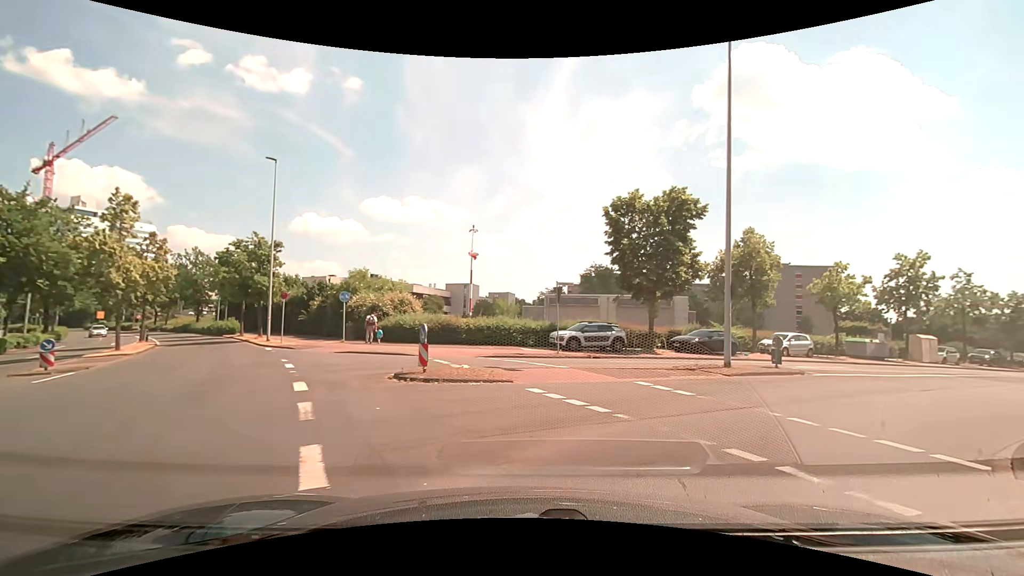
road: tertiary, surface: asphalt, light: Day
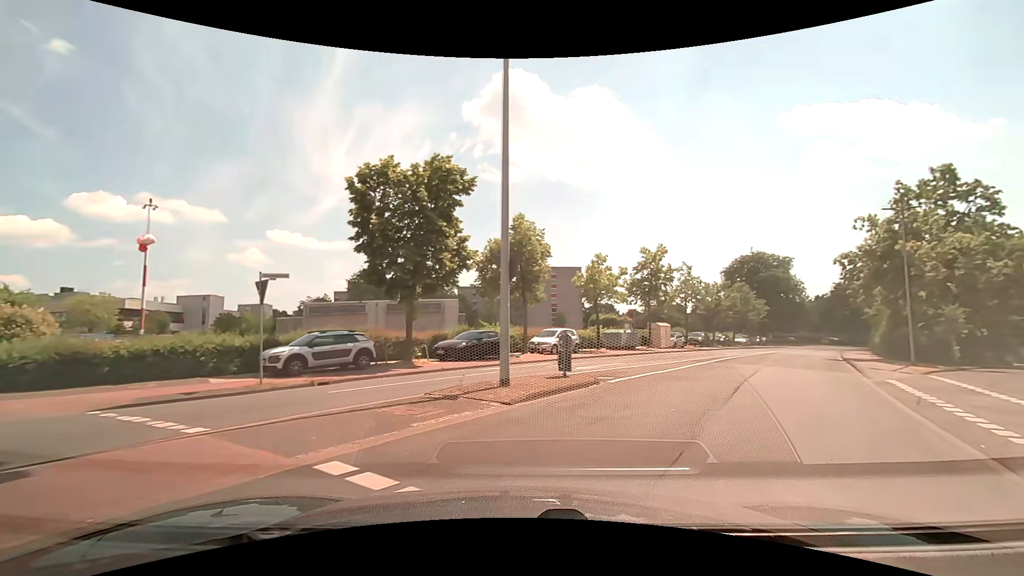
(+1.6, +6.7) m; +27°
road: residential
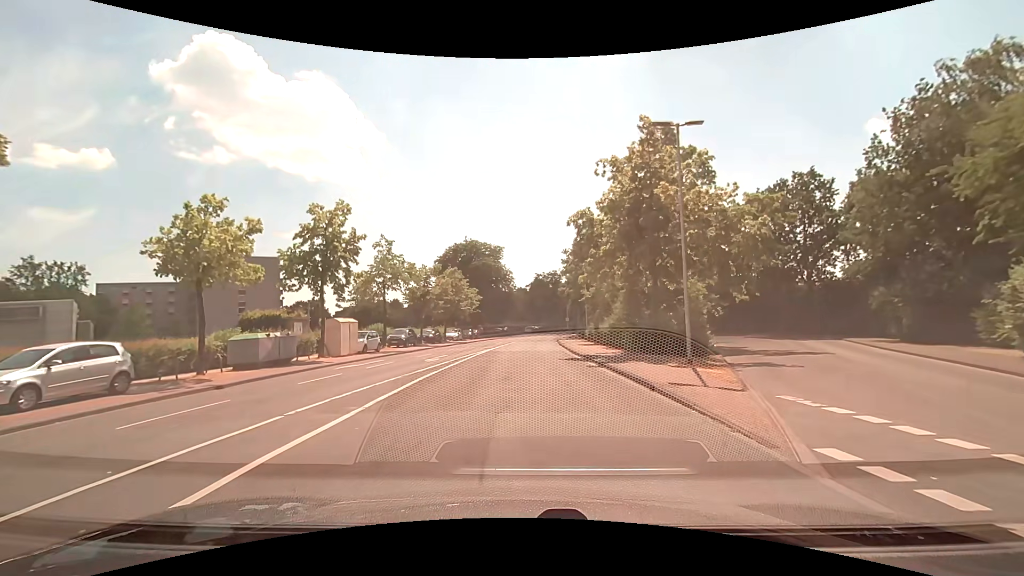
(+4.9, +14.4) m; +30°
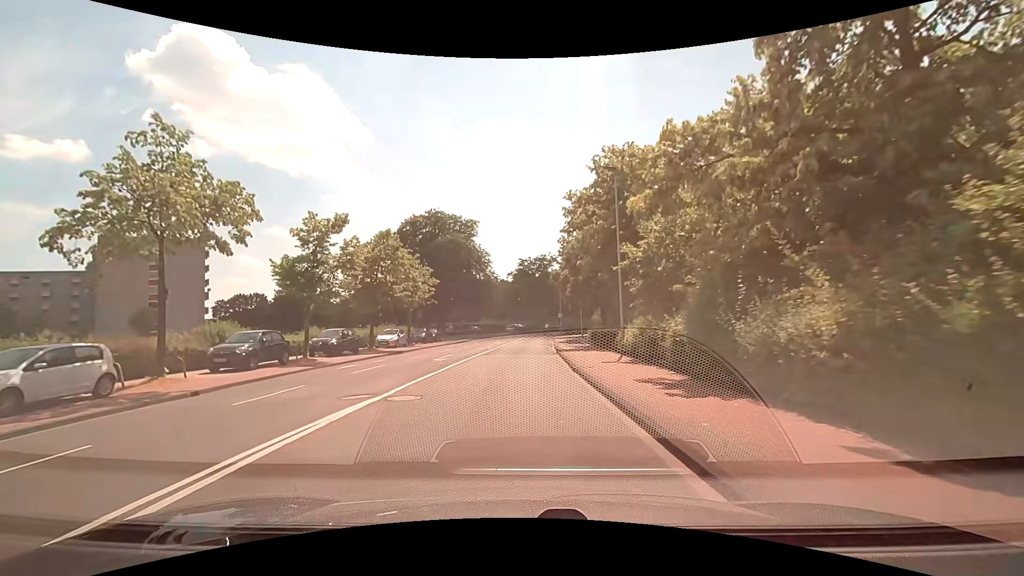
(+0.6, +21.6) m; +2°
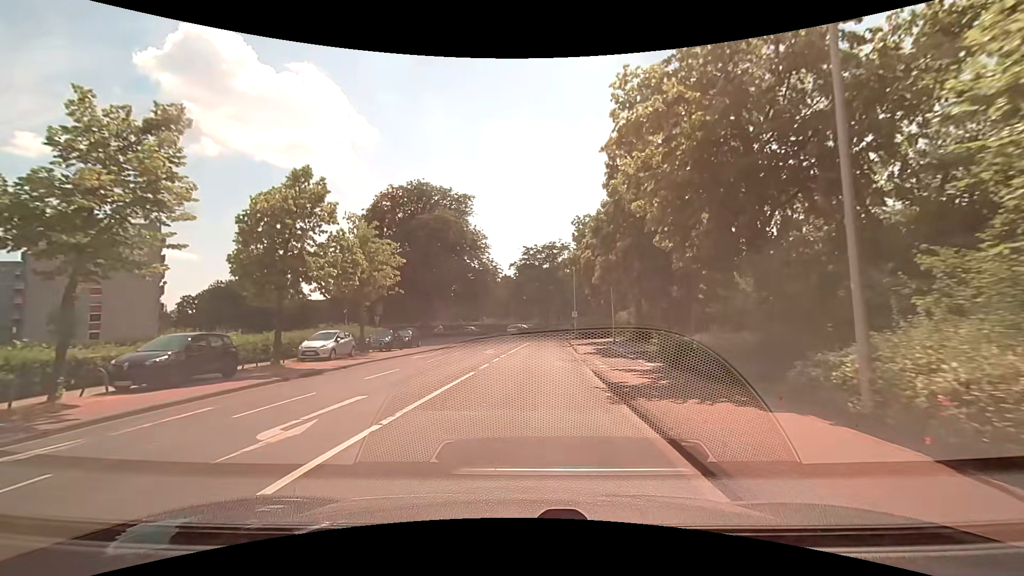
(-0.1, +13.9) m; -1°
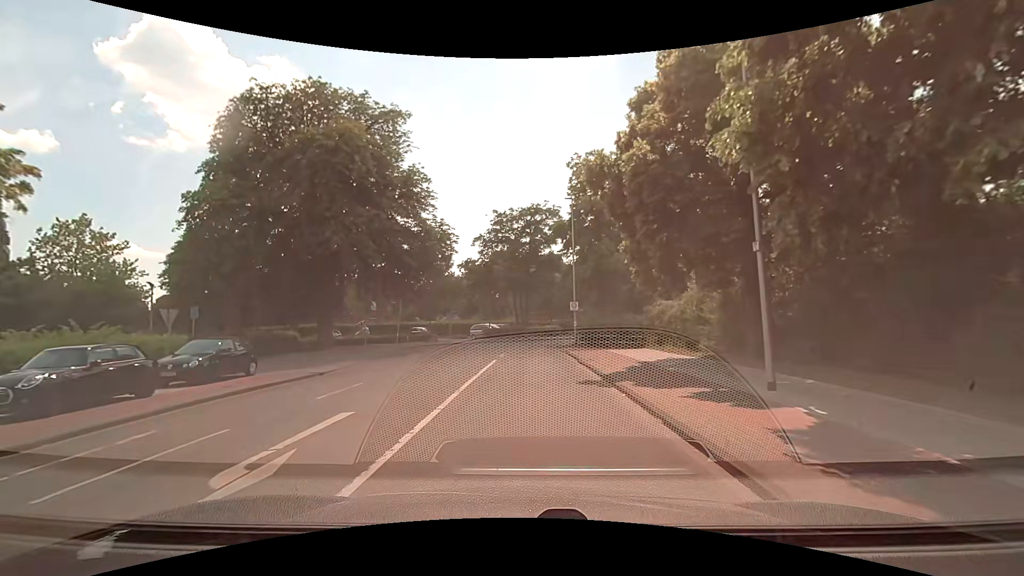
(+0.6, +22.1) m; +4°
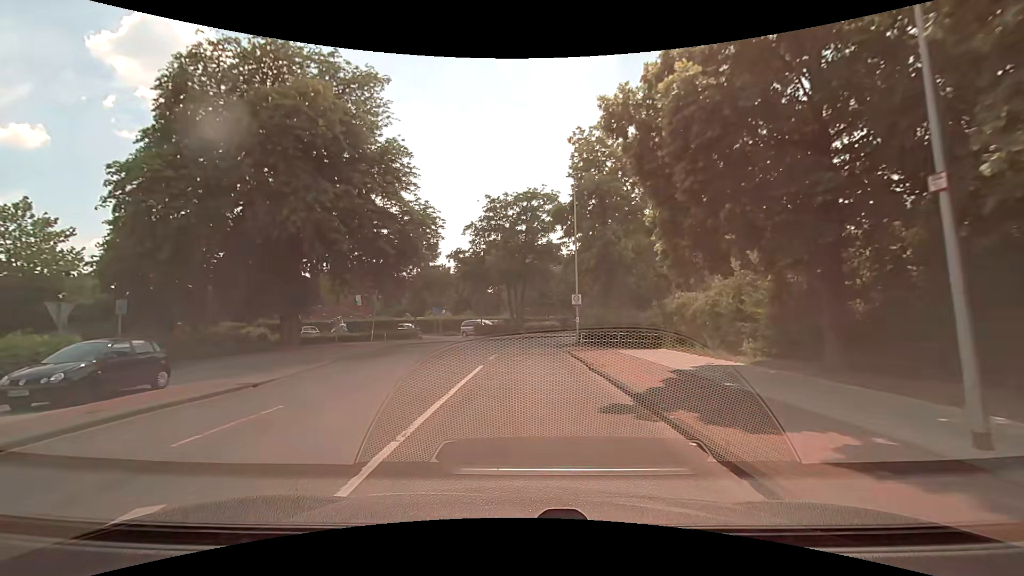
(0.0, +4.4) m; 0°
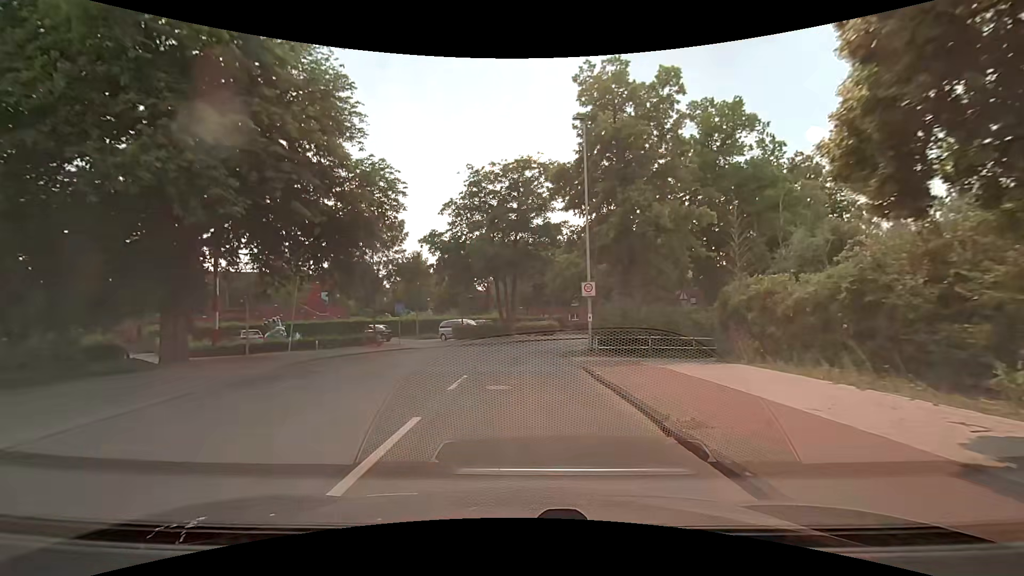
(0.0, +8.7) m; 0°
(0, +10) (0, +20) (+3, +30) (+10, +37) (+17, +43) (+25, +49) (+33, +56) (+40, +63) (+48, +69) (+57, +74) m
